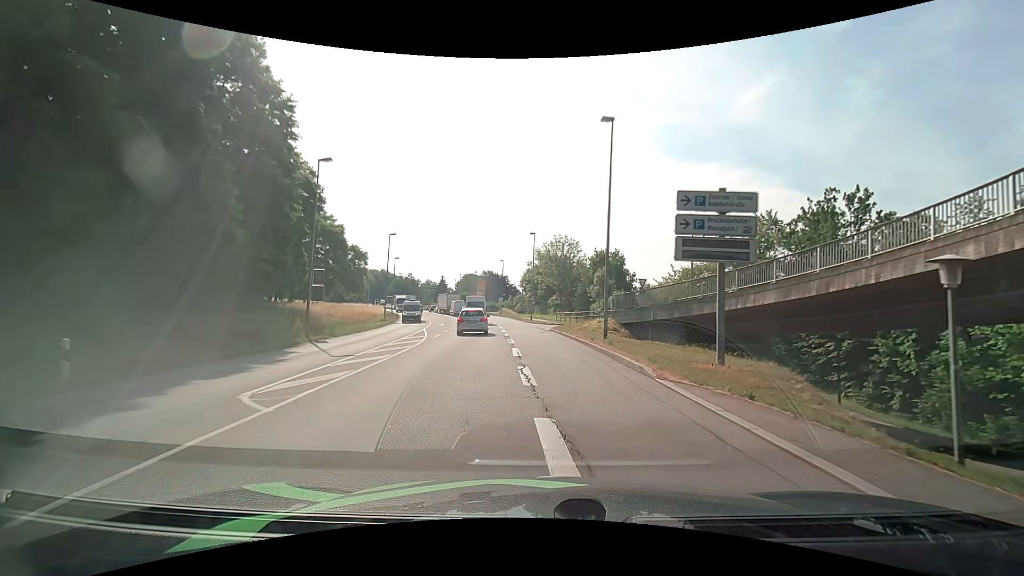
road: primary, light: Day
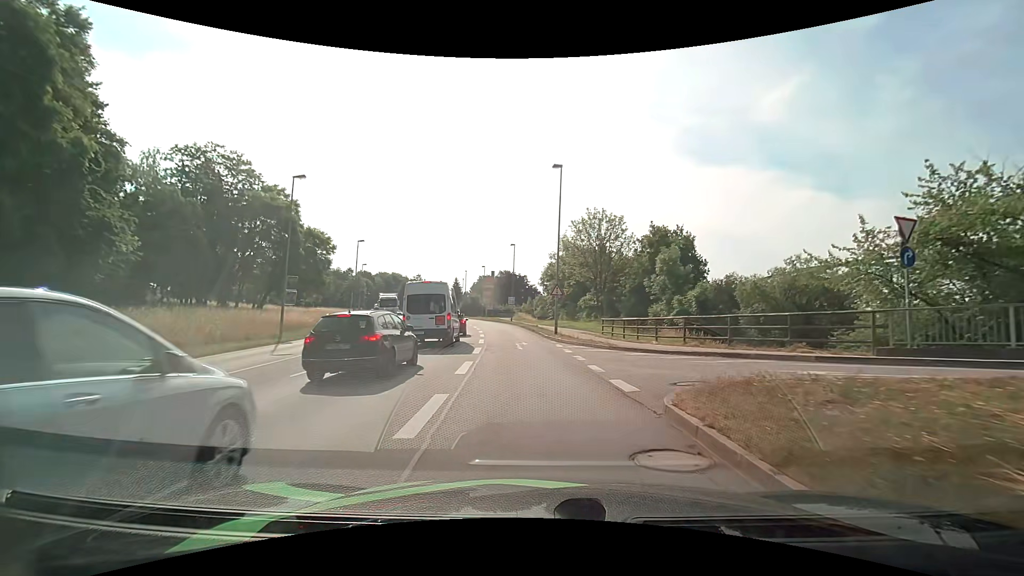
(-0.3, +27.5) m; -3°
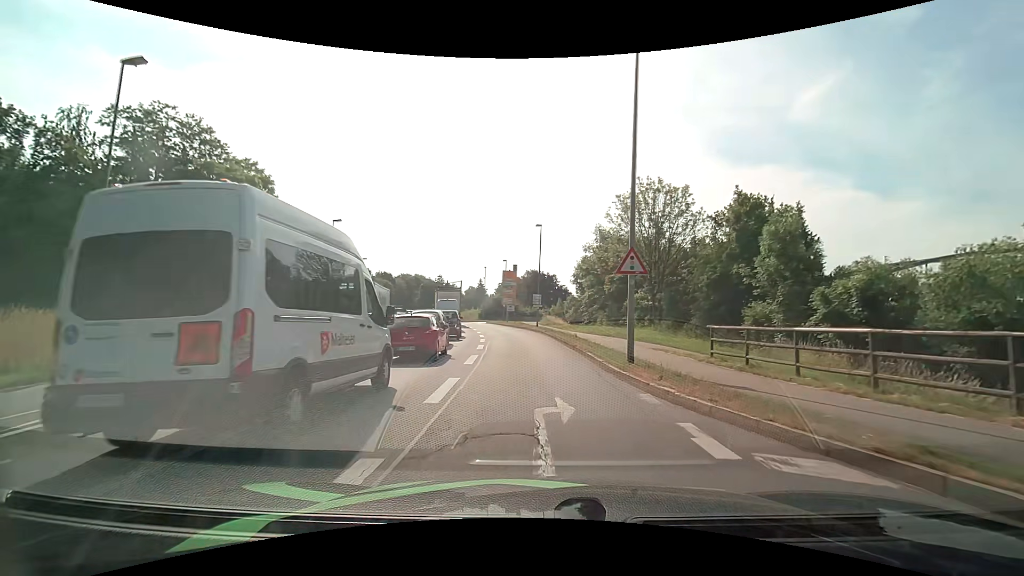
(-0.4, +15.9) m; -3°
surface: asphalt
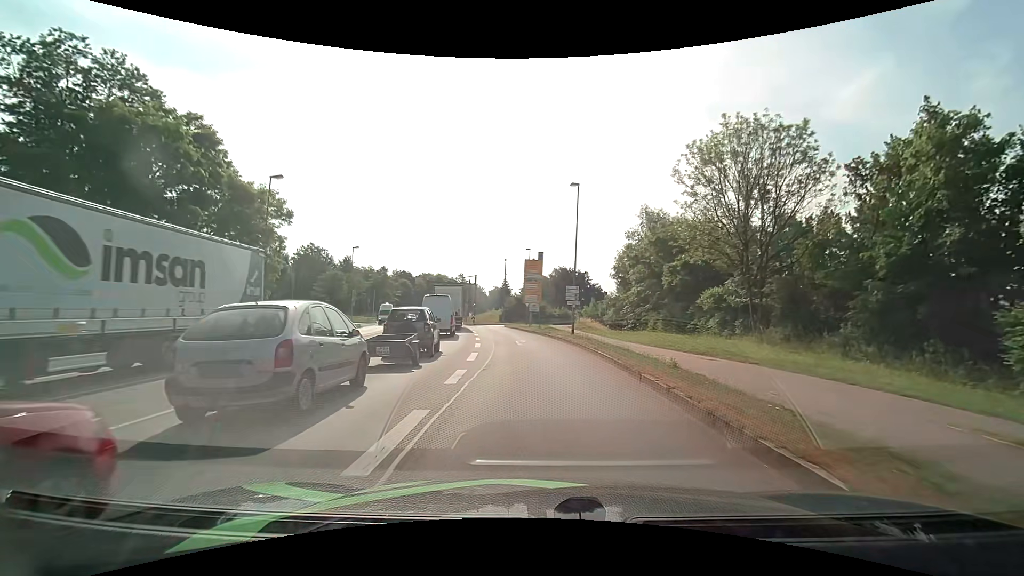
(-0.5, +15.7) m; -3°
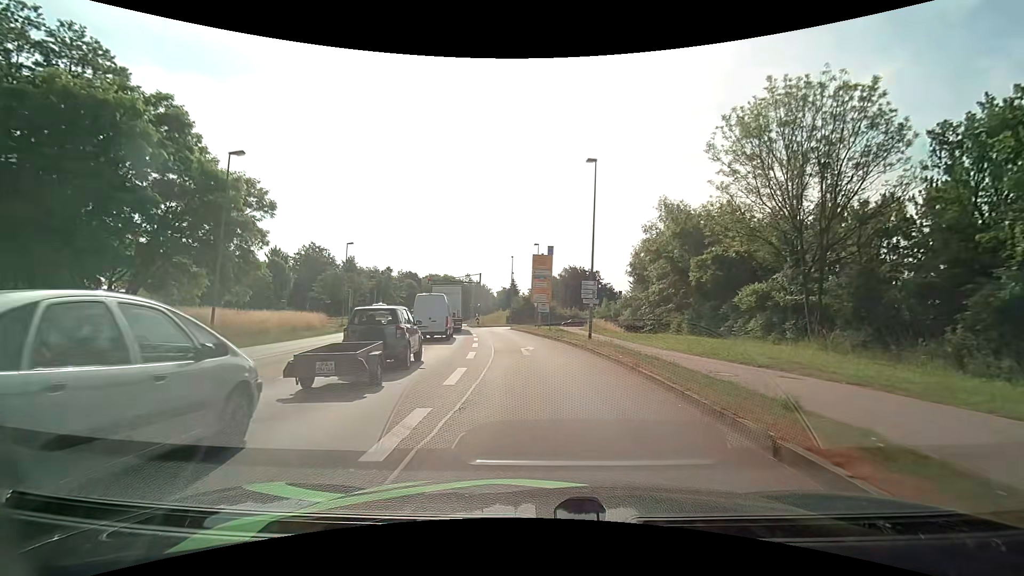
(0.0, +5.2) m; -1°
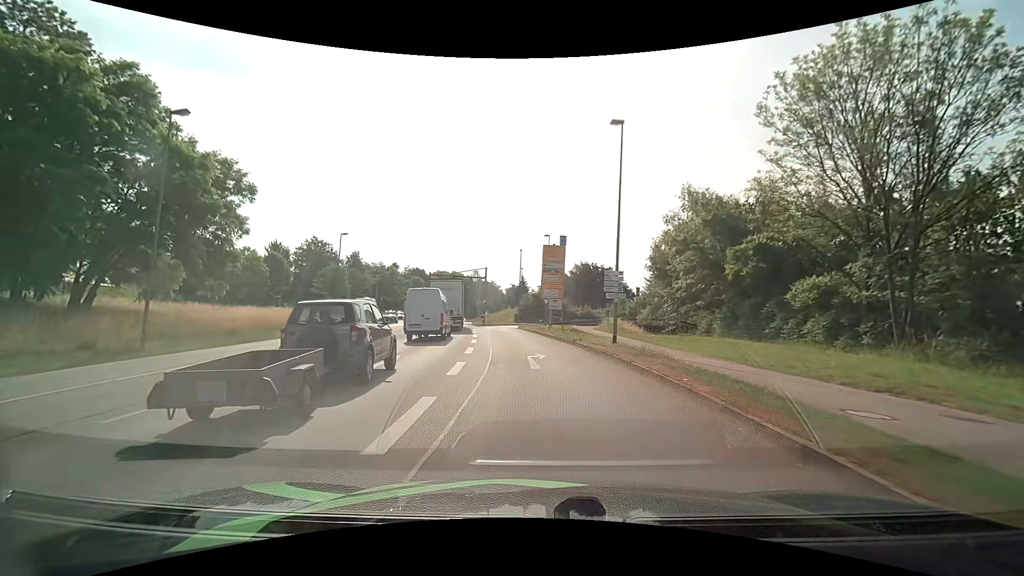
(-0.1, +5.2) m; -1°
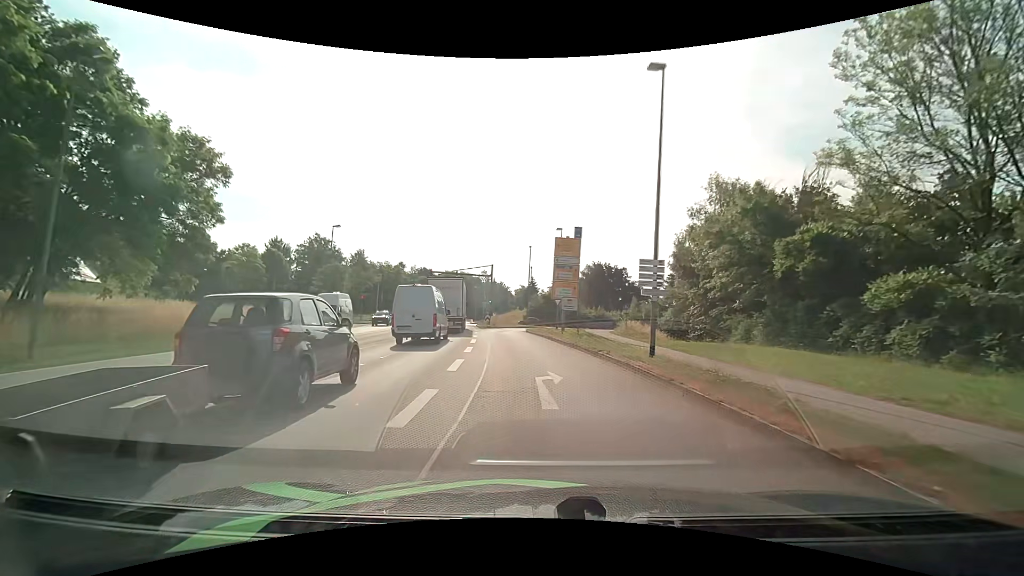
(0.0, +5.2) m; -1°
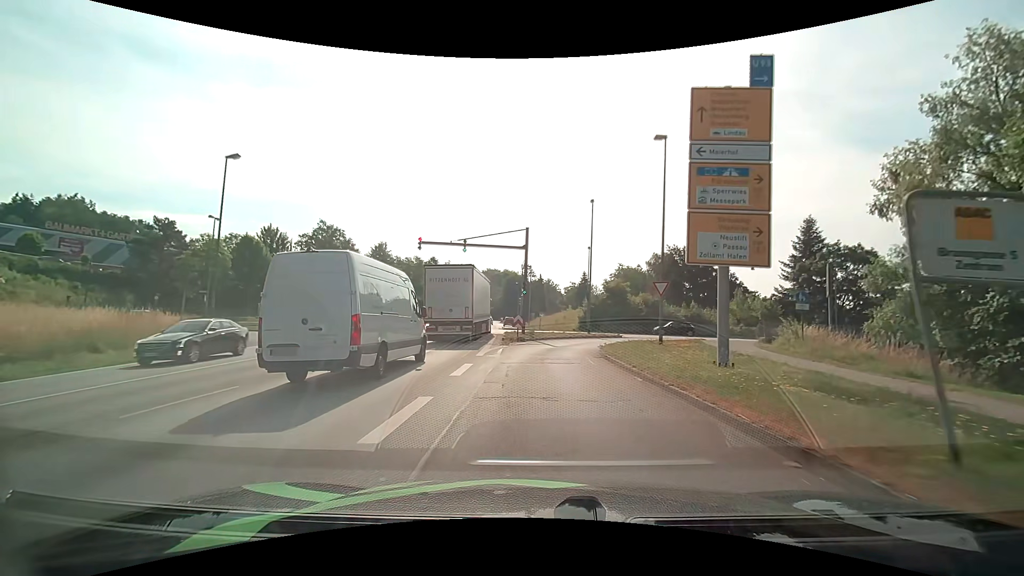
(-1.3, +24.9) m; -6°
(0, +10) (0, +20) (+3, +30) (+8, +38) (+16, +43) (+26, +44) (+36, +44) (+46, +43) (+56, +42) (+66, +41) m
